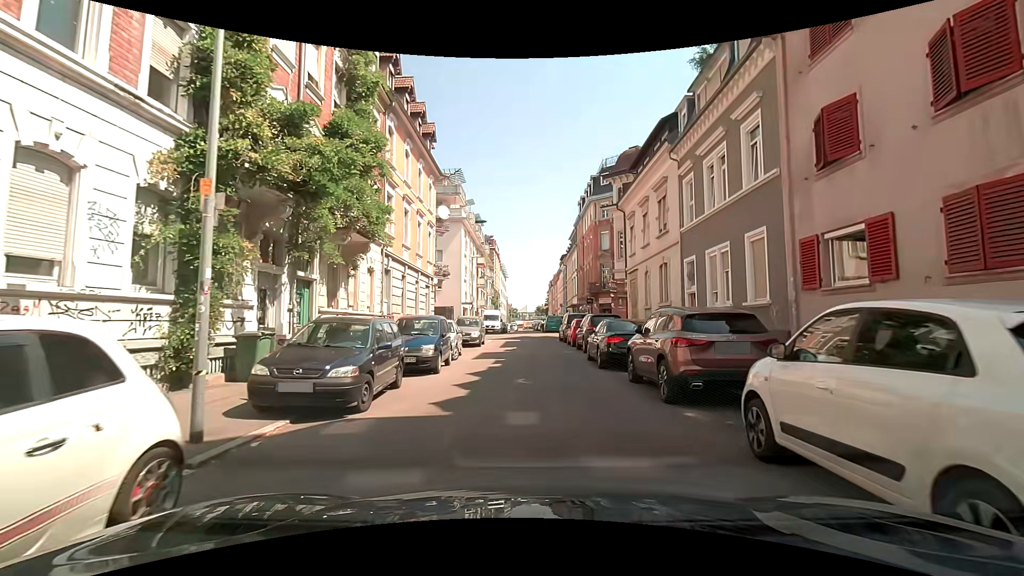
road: residential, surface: asphalt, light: Day
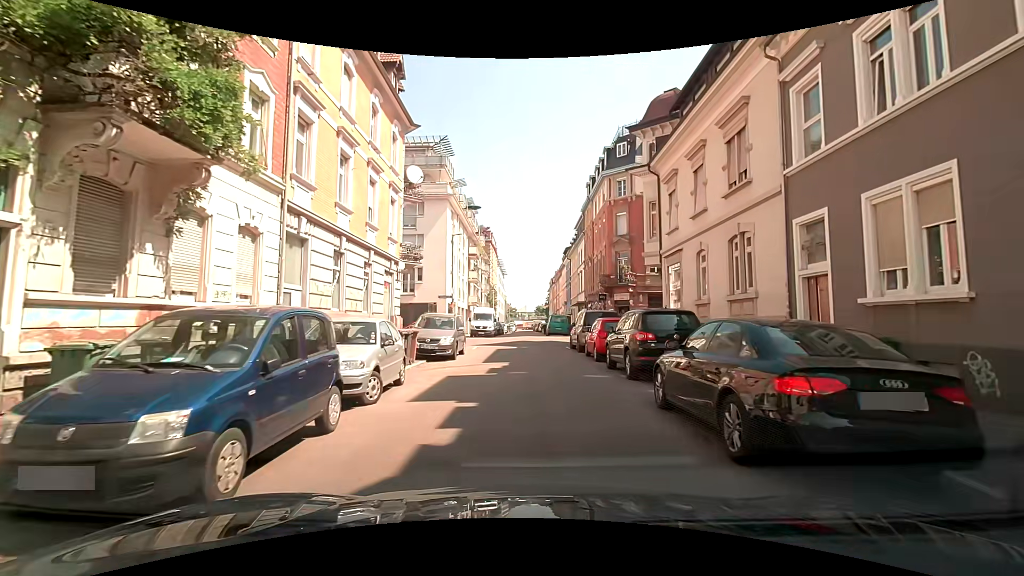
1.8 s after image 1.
(0.0, +9.2) m; 0°
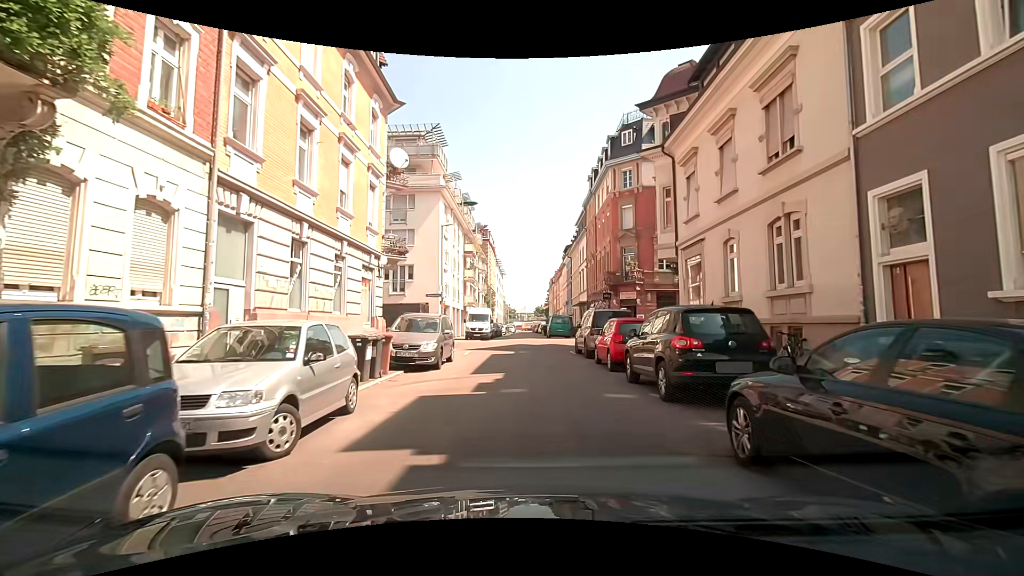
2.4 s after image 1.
(0.0, +3.0) m; 0°
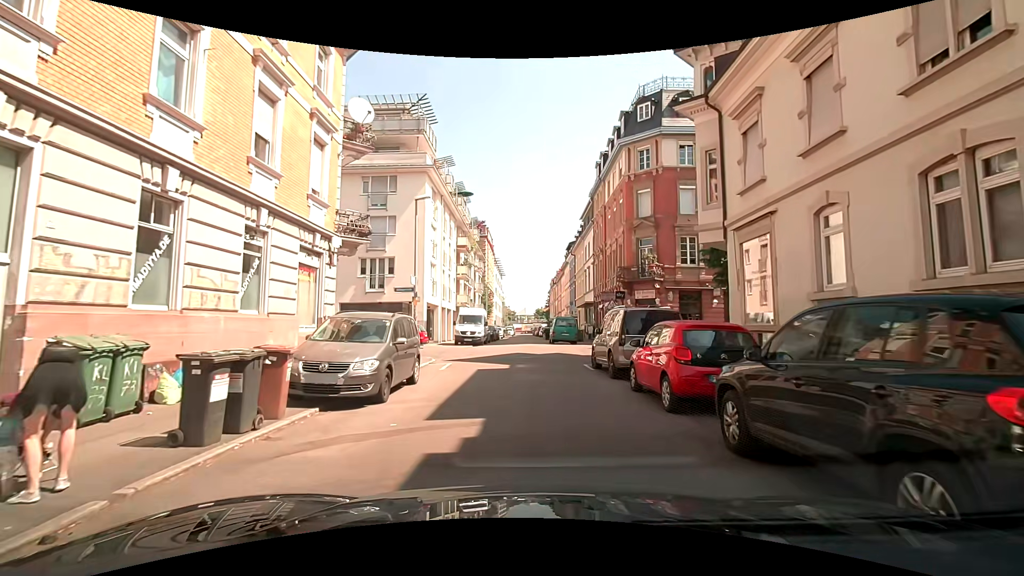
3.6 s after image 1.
(-0.1, +5.6) m; -1°
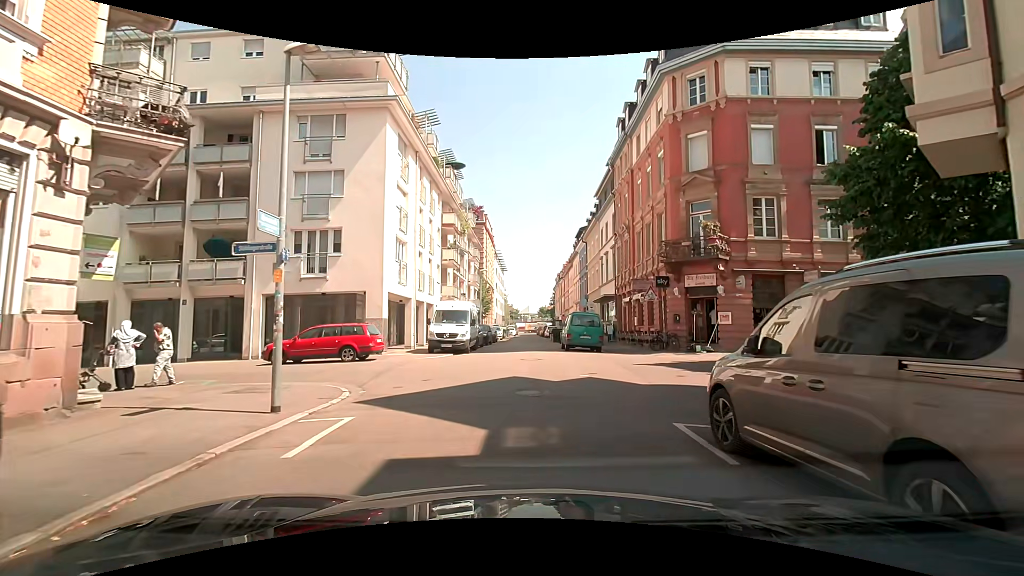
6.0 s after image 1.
(+0.1, +10.0) m; 0°
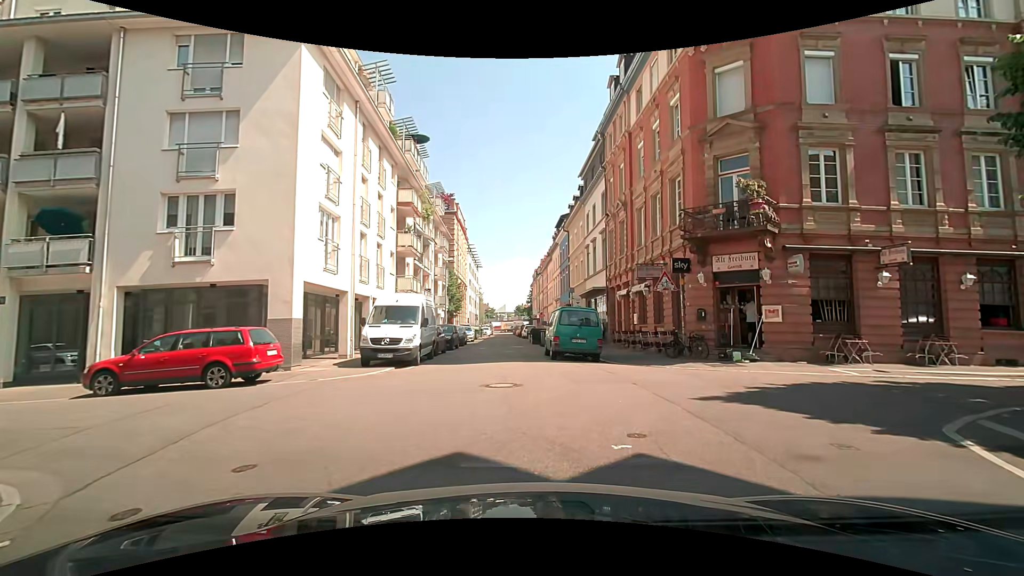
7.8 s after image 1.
(0.0, +6.5) m; +2°
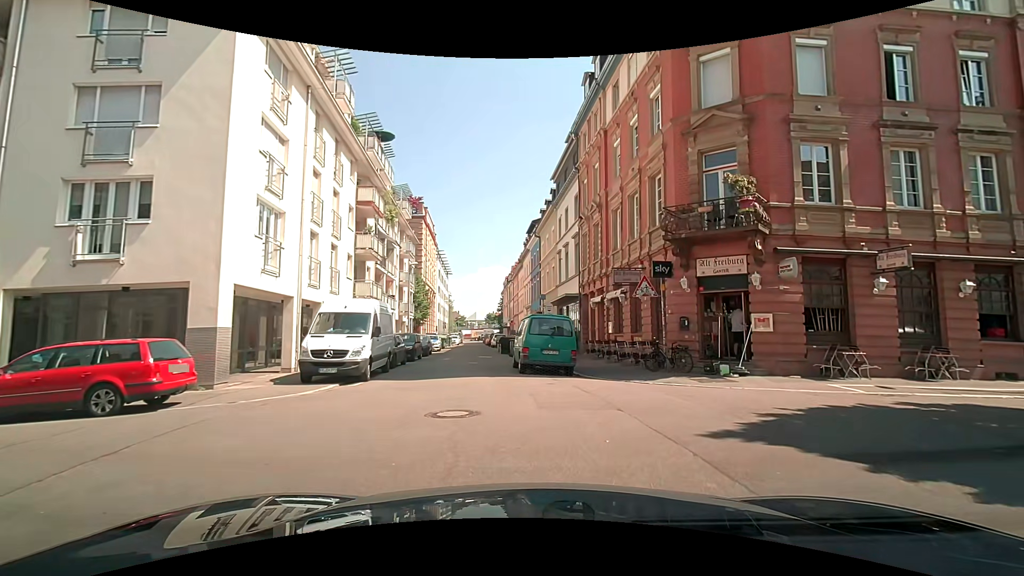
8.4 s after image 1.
(+0.1, +1.9) m; +2°
